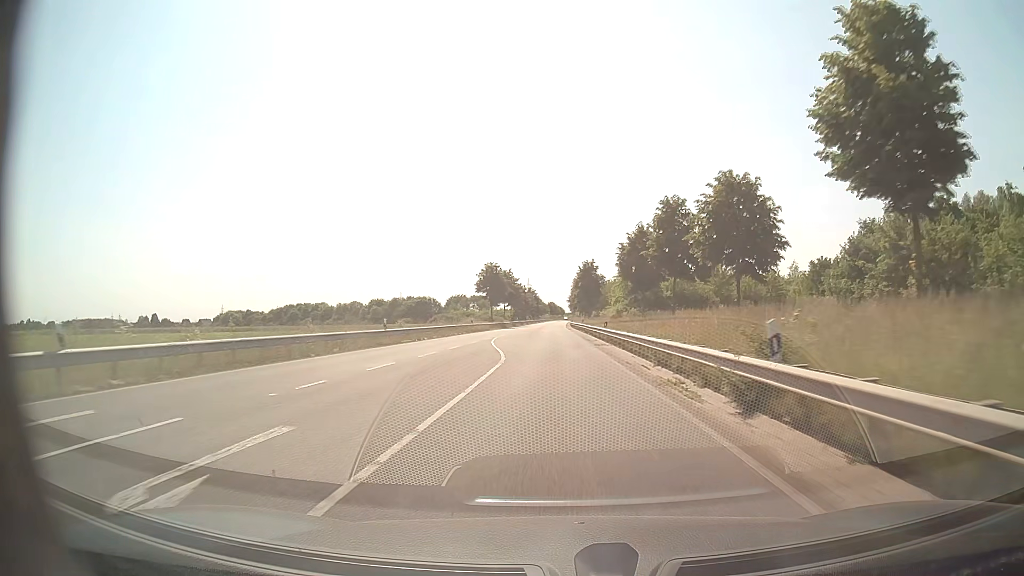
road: secondary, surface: asphalt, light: Day
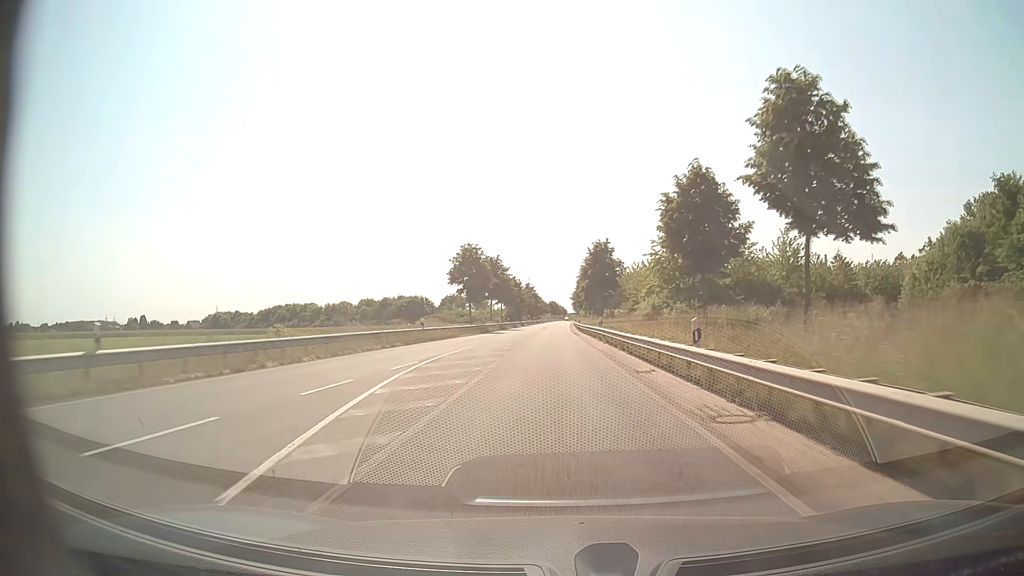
(0.0, +23.6) m; 0°
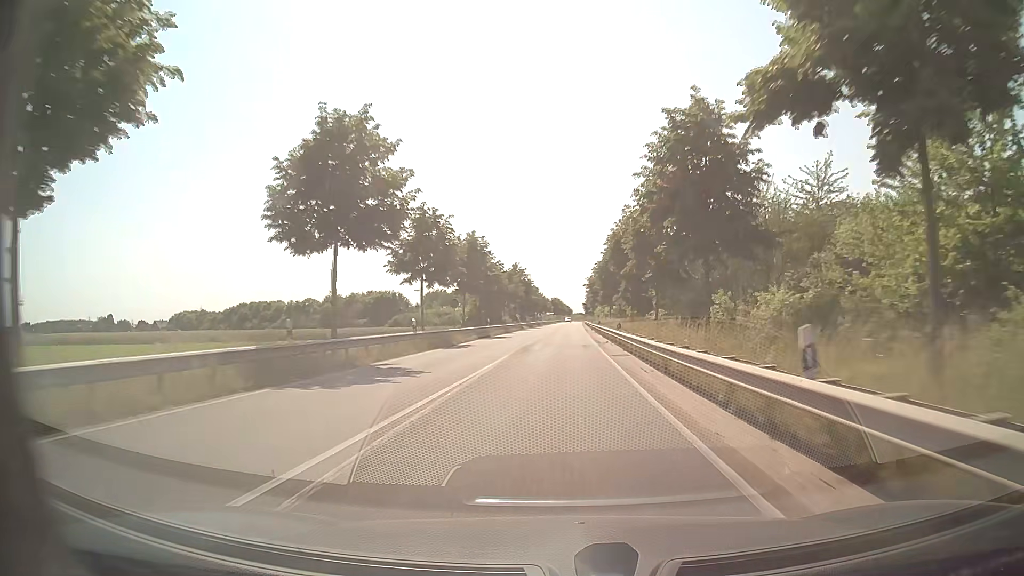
(-0.3, +58.9) m; 0°
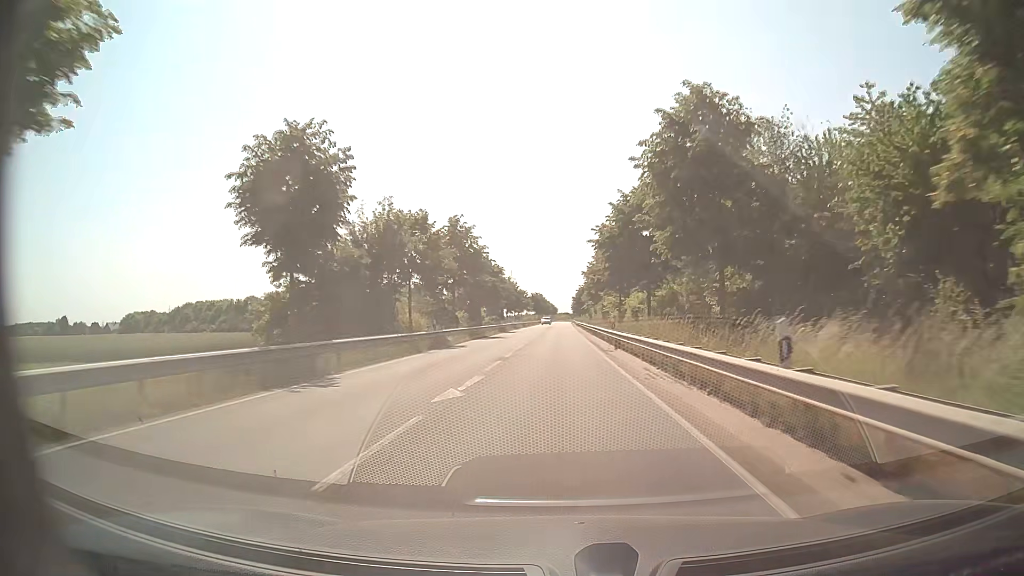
(+0.6, +47.1) m; +1°
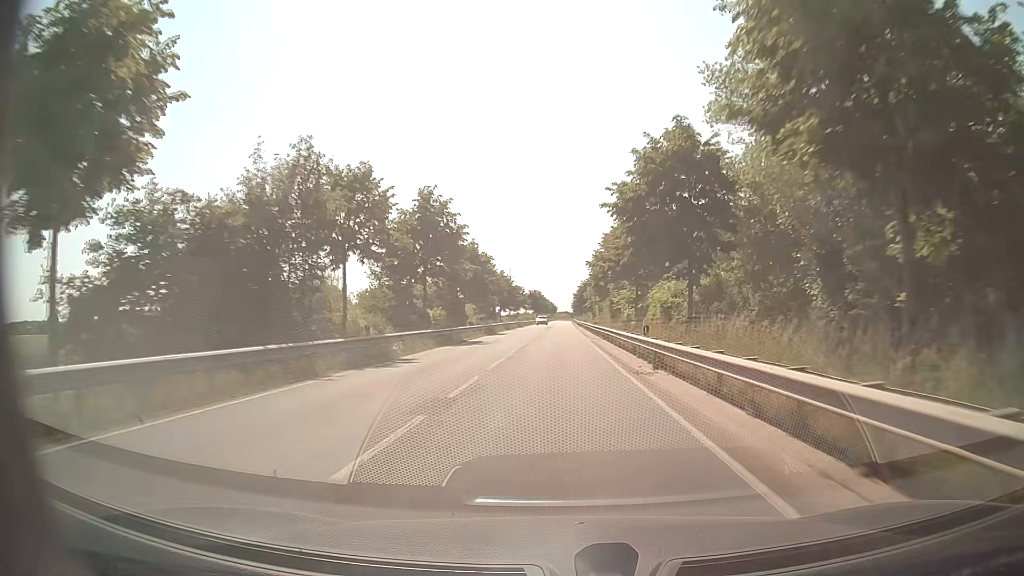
(0.0, +11.8) m; 0°
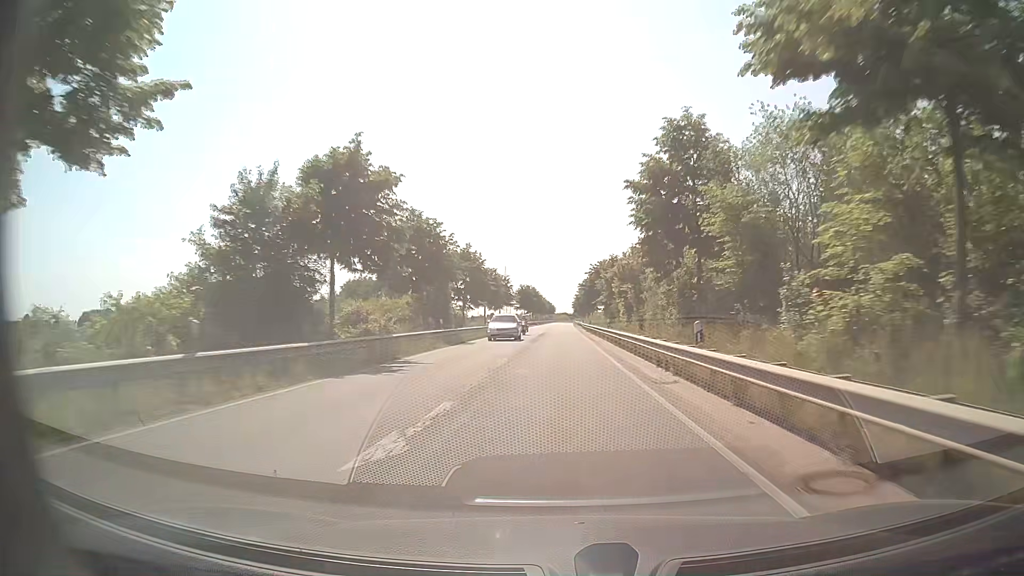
(0.0, +35.3) m; 0°
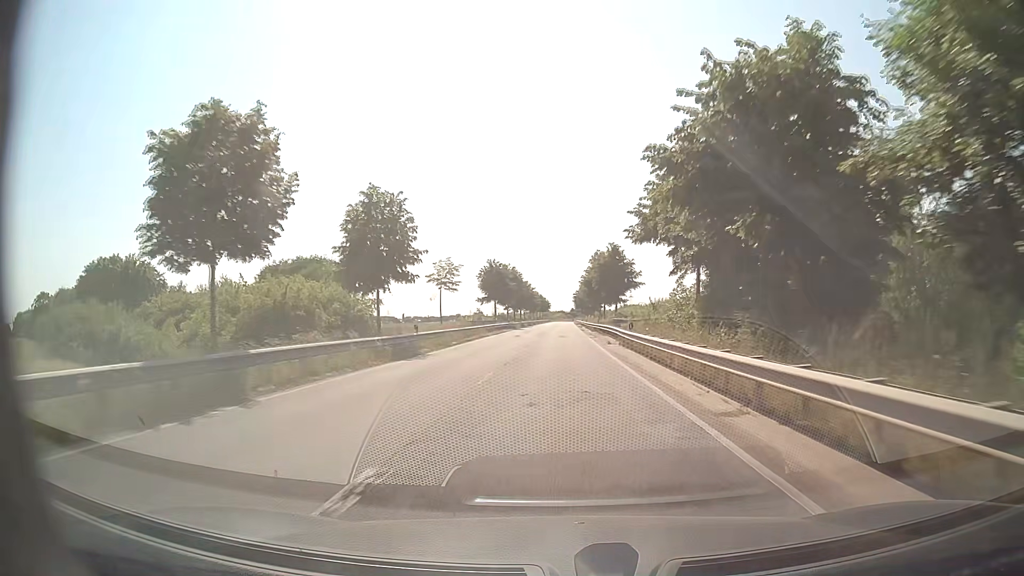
(+0.2, +58.9) m; 0°
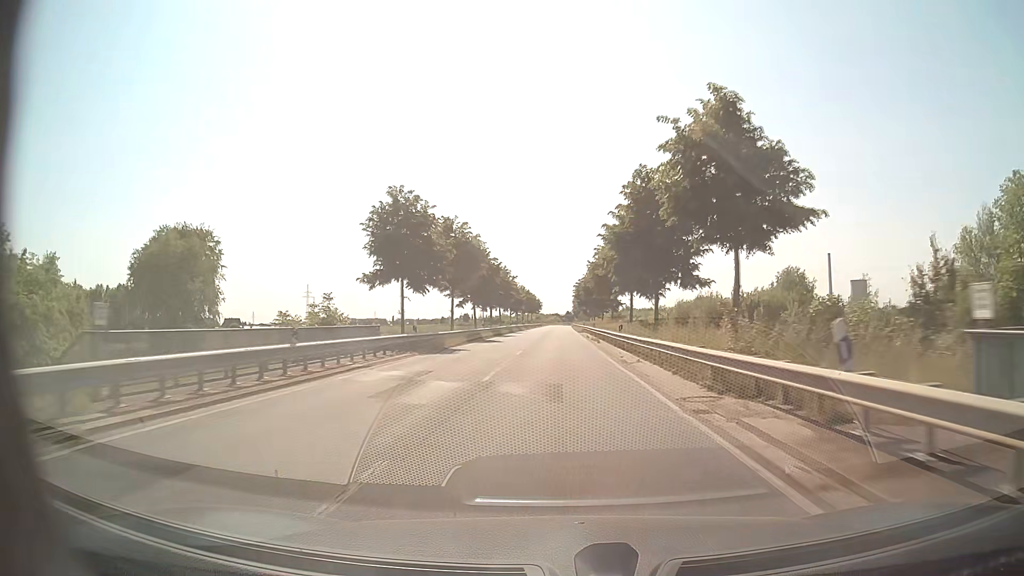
(+0.2, +47.7) m; 0°
(0, +10) (0, +20) (0, +30) (0, +40) (0, +50) (0, +60) (0, +70) (0, +80) (+1, +90) (+1, +100) m
